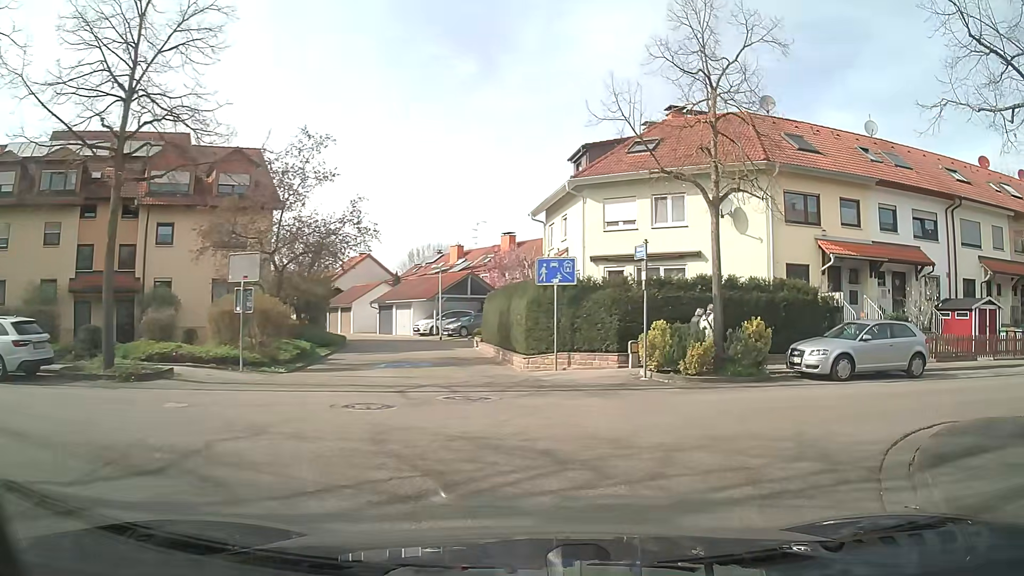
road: residential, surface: asphalt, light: Day
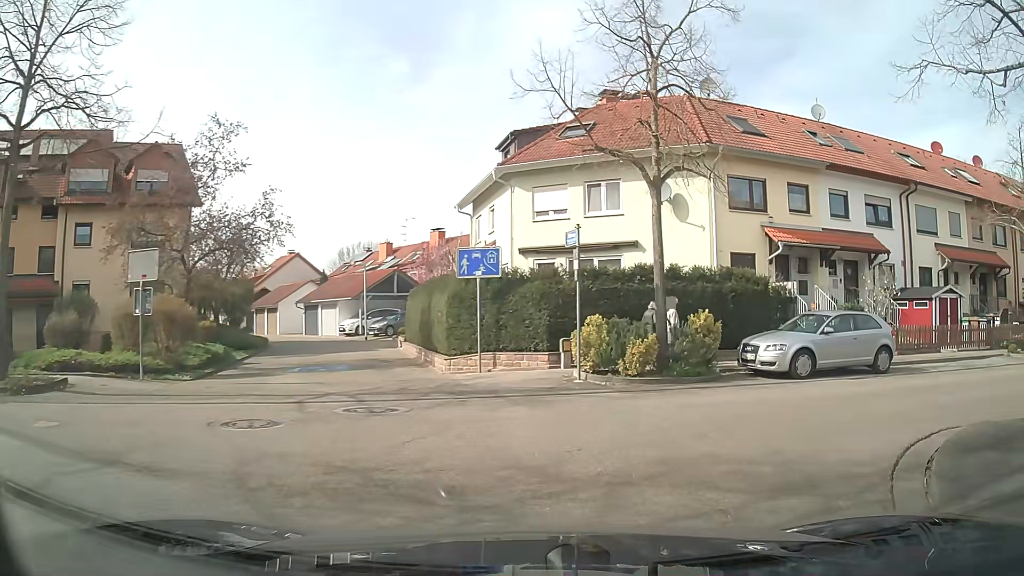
(+0.1, +1.7) m; +4°
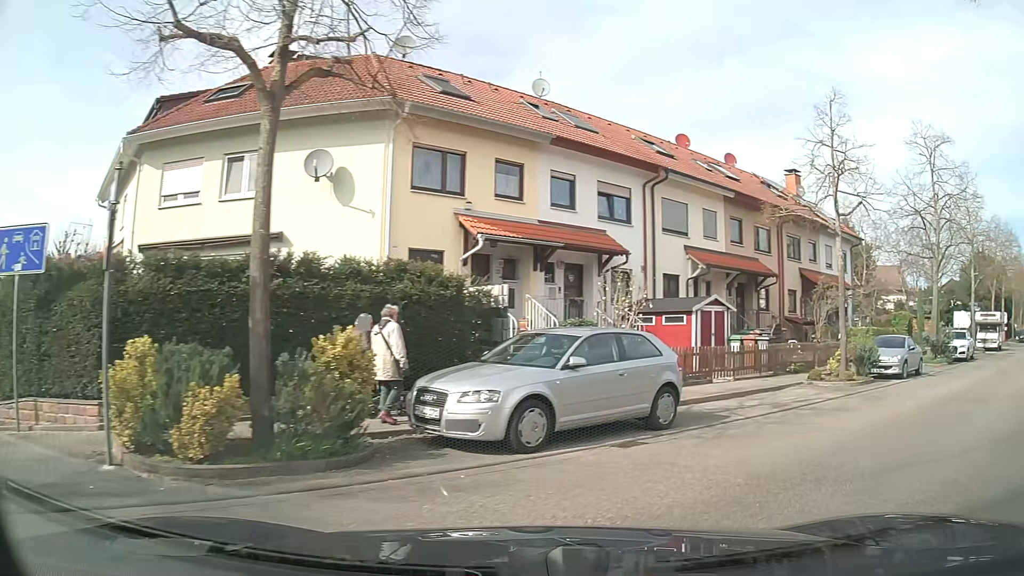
(+1.5, +6.5) m; +30°
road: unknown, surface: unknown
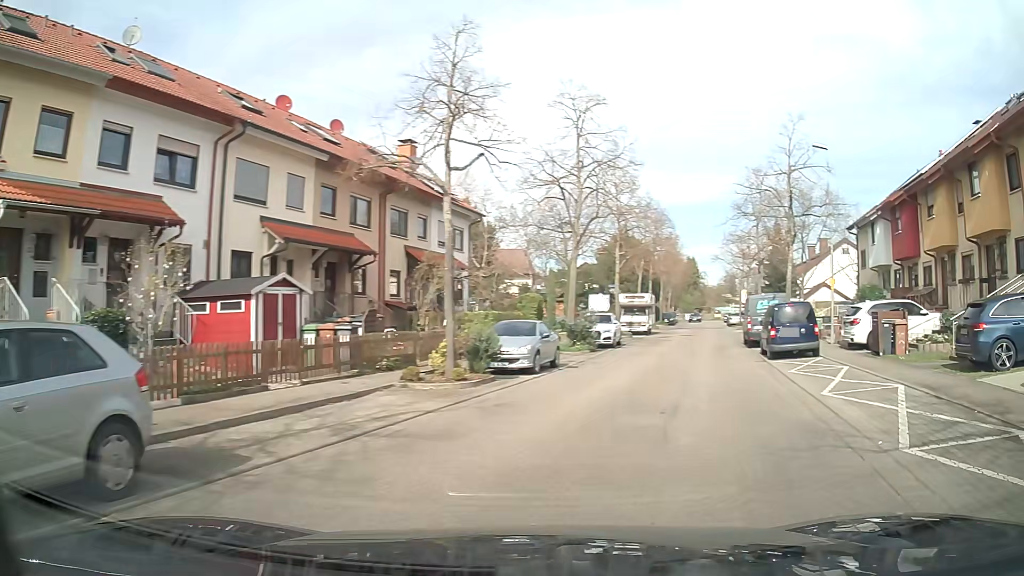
(+1.3, +4.4) m; +31°
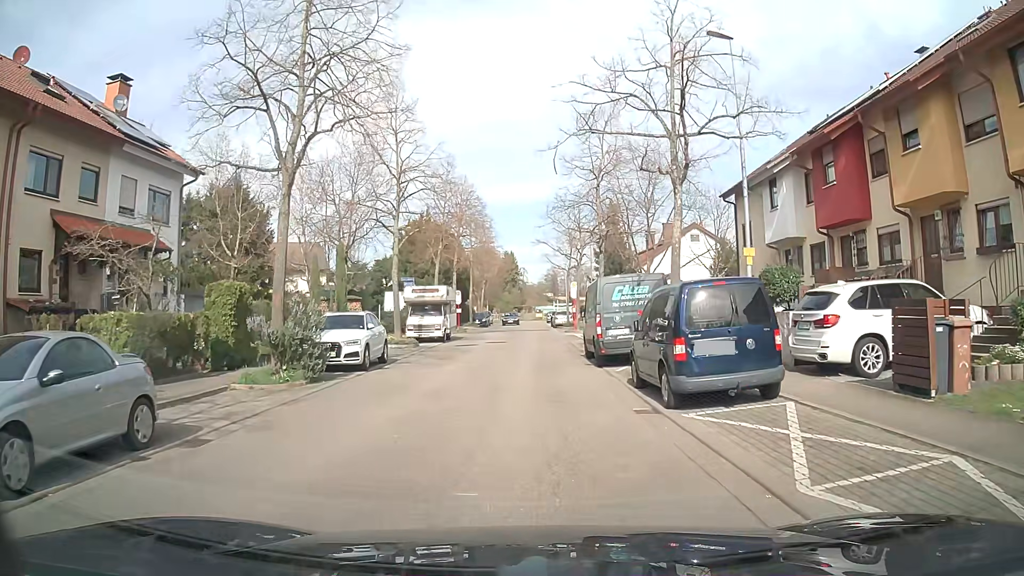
(+2.5, +12.4) m; +15°
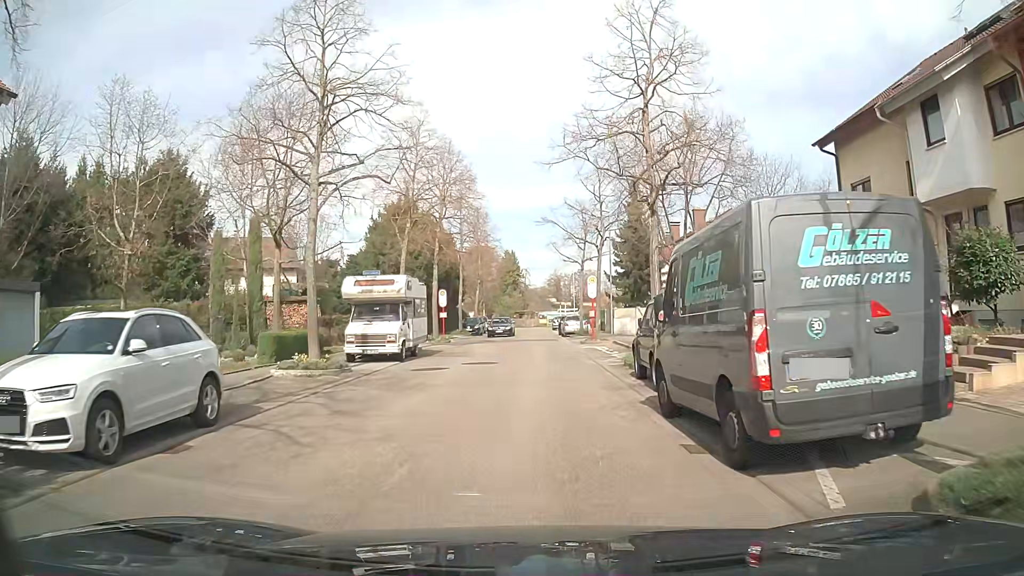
(-0.4, +11.9) m; -3°
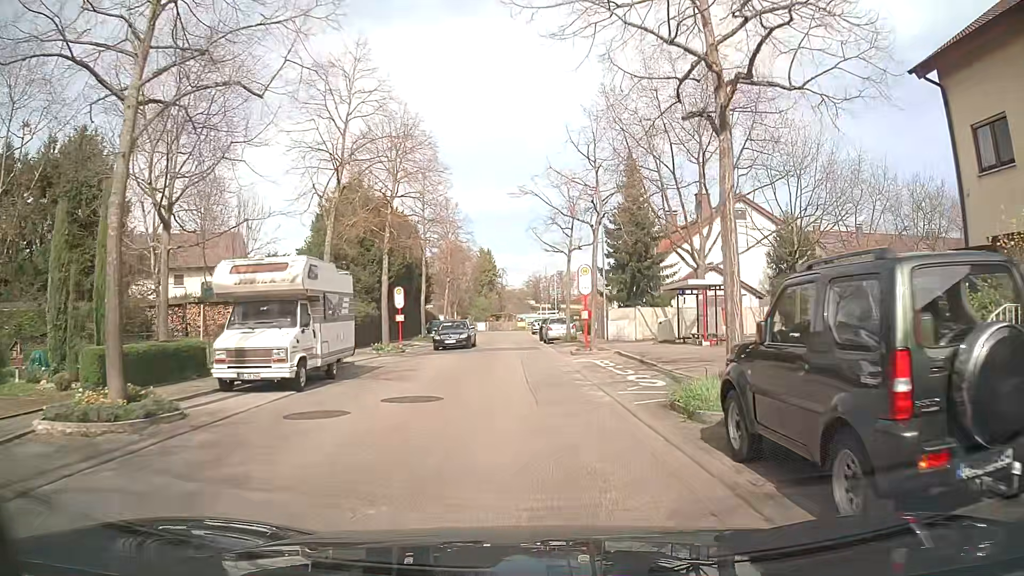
(+0.3, +8.2) m; +1°
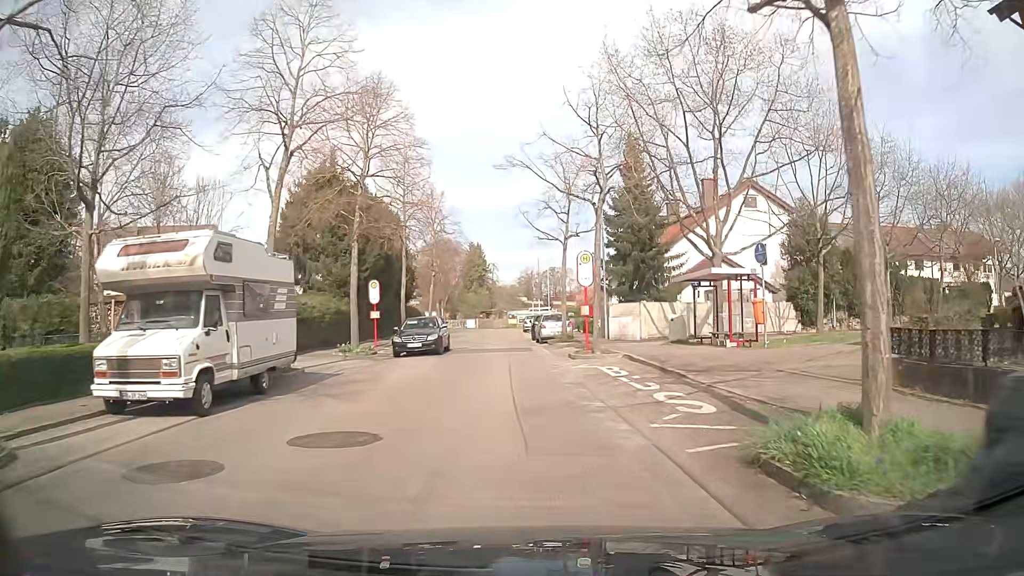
(+0.2, +4.1) m; +3°
